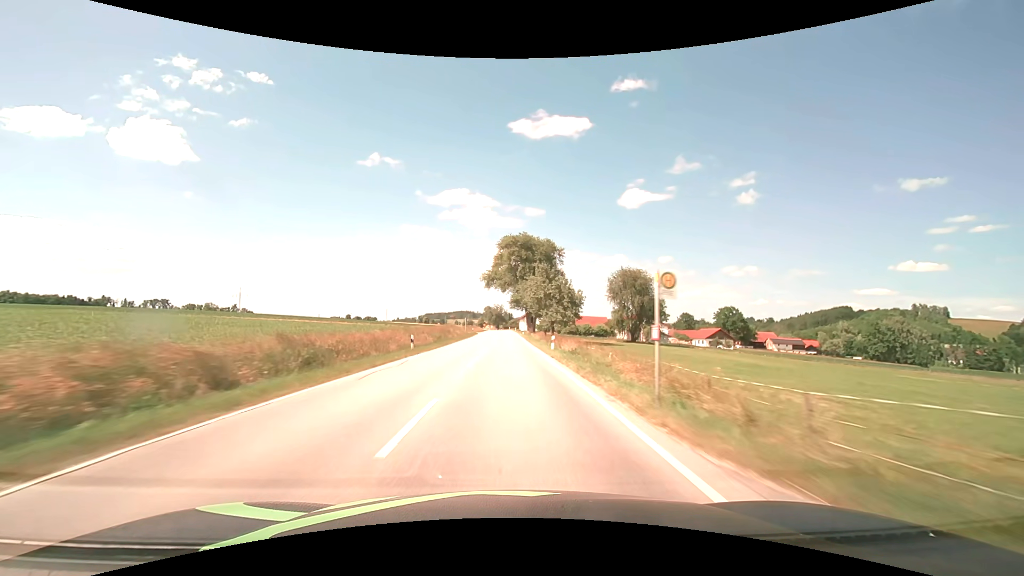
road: secondary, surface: asphalt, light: Day
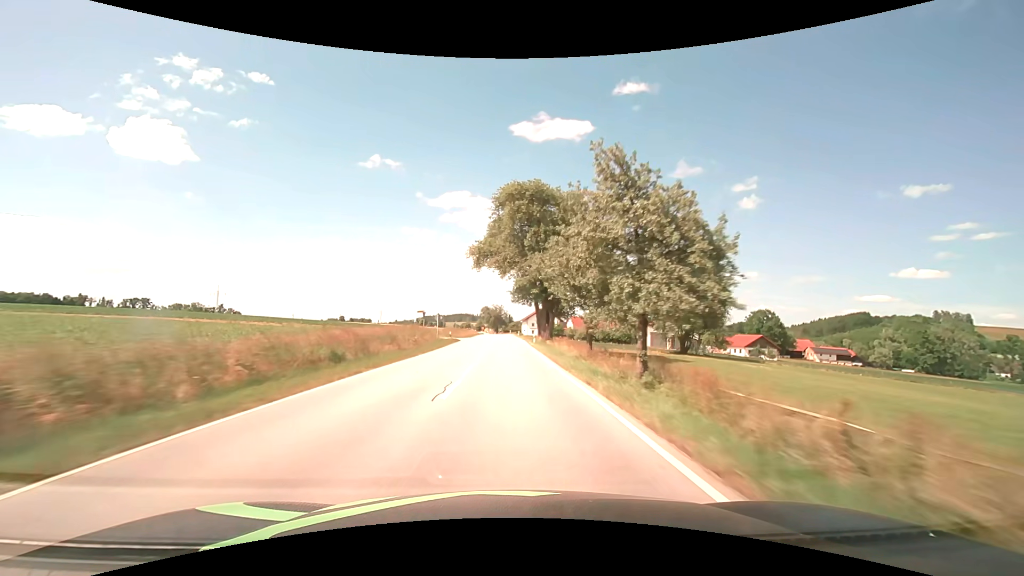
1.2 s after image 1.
(0.0, +31.5) m; 0°
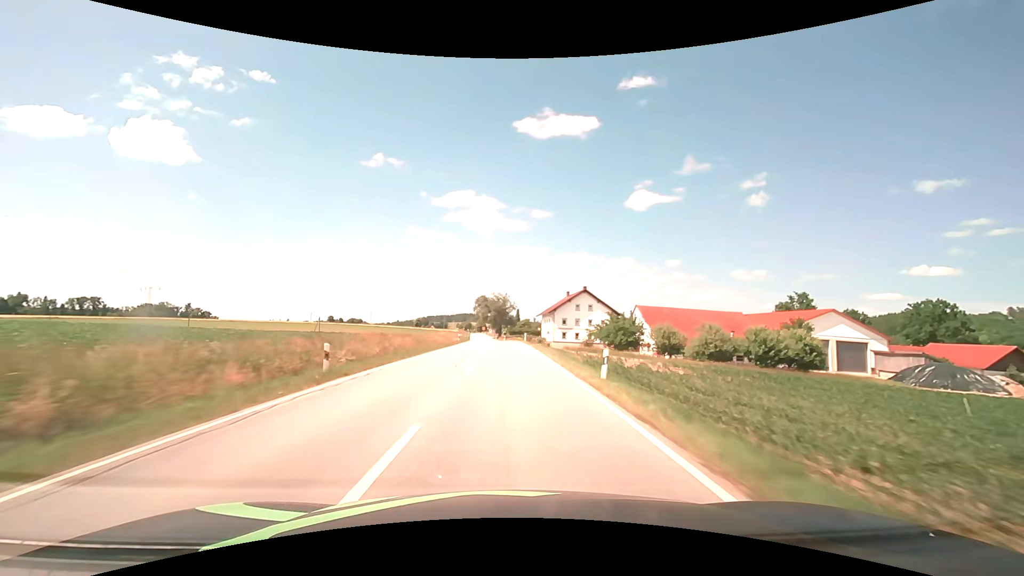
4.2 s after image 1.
(-0.3, +78.9) m; -1°
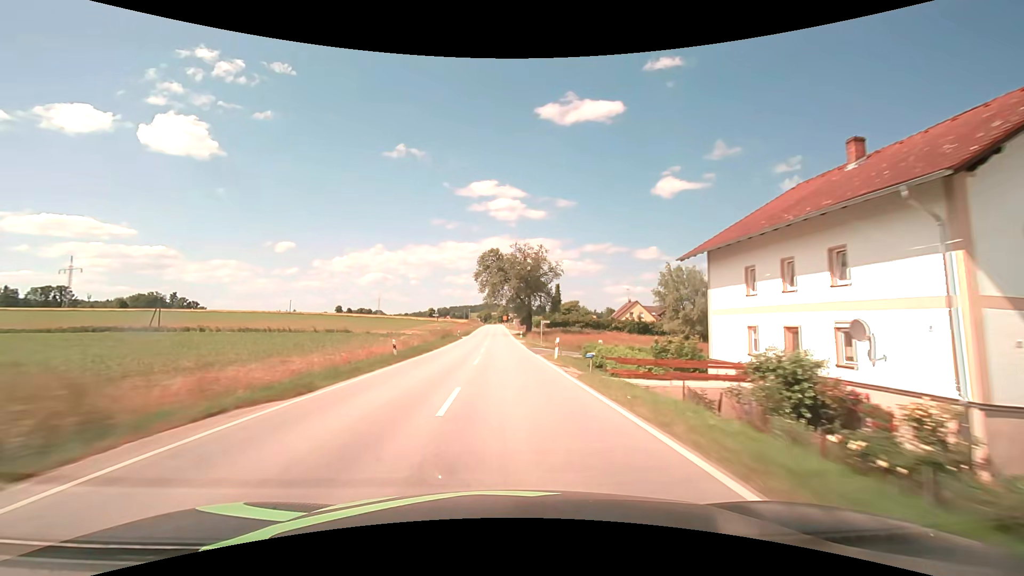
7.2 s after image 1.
(-1.6, +79.1) m; -3°
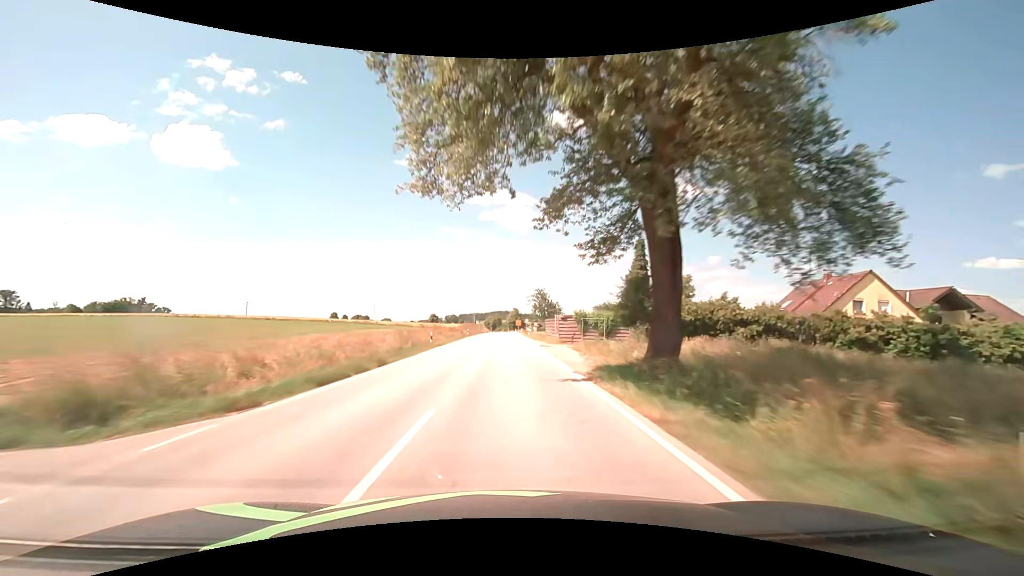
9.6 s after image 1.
(-1.0, +63.6) m; -1°
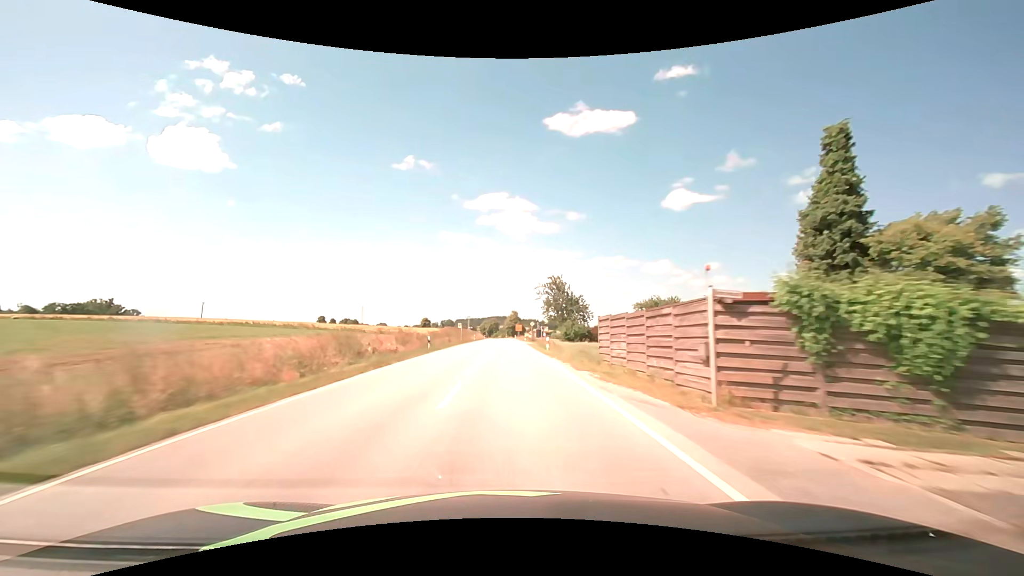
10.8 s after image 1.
(0.0, +31.6) m; 0°
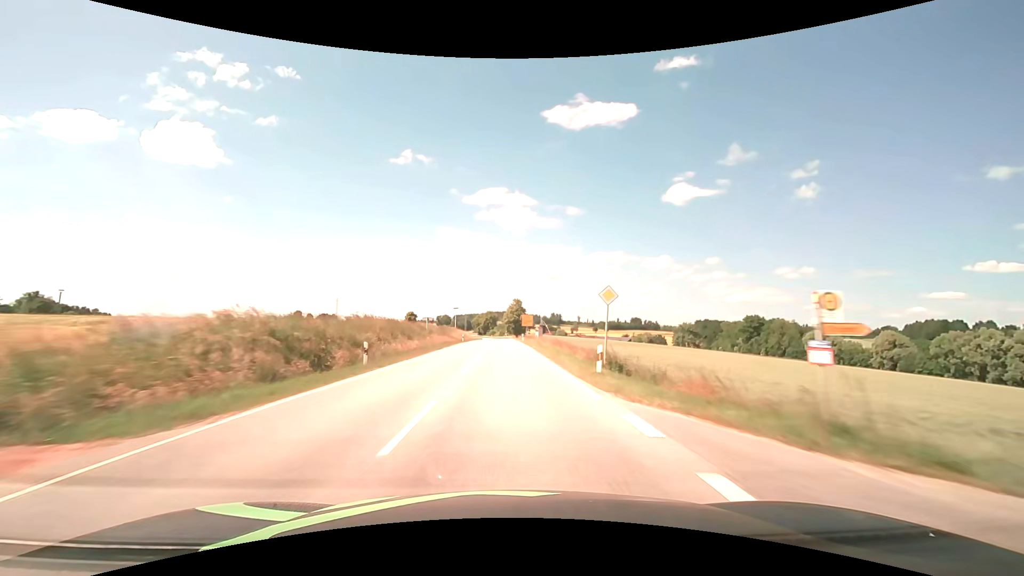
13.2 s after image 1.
(+0.2, +63.0) m; 0°
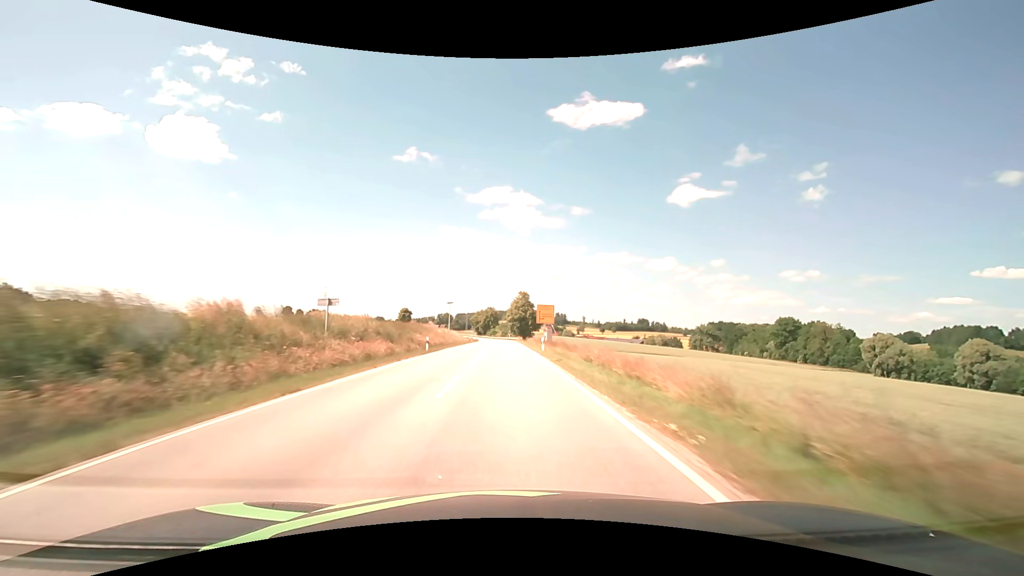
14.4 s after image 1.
(0.0, +31.6) m; 0°
(0, +10) (0, +20) (0, +30) (0, +40) (0, +50) (0, +60) (0, +70) (-1, +80) (-1, +90) (-1, +100) m
